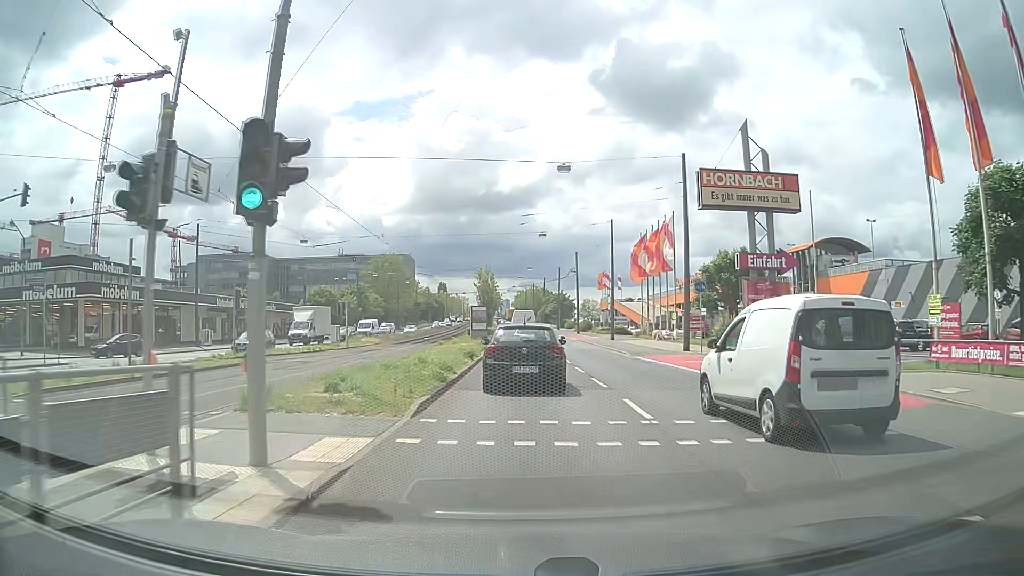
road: primary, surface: asphalt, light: Day
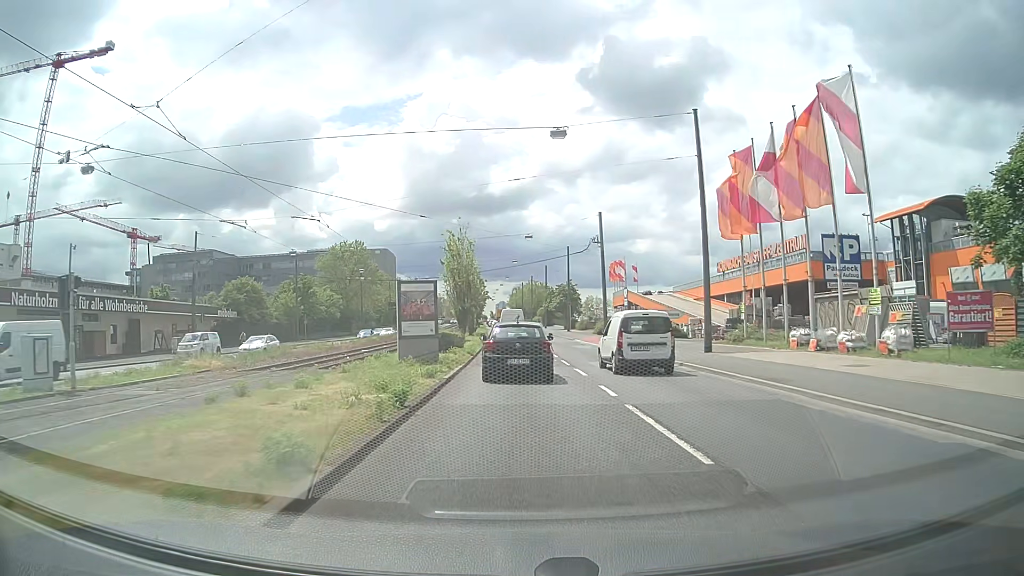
(-0.2, +31.3) m; 0°
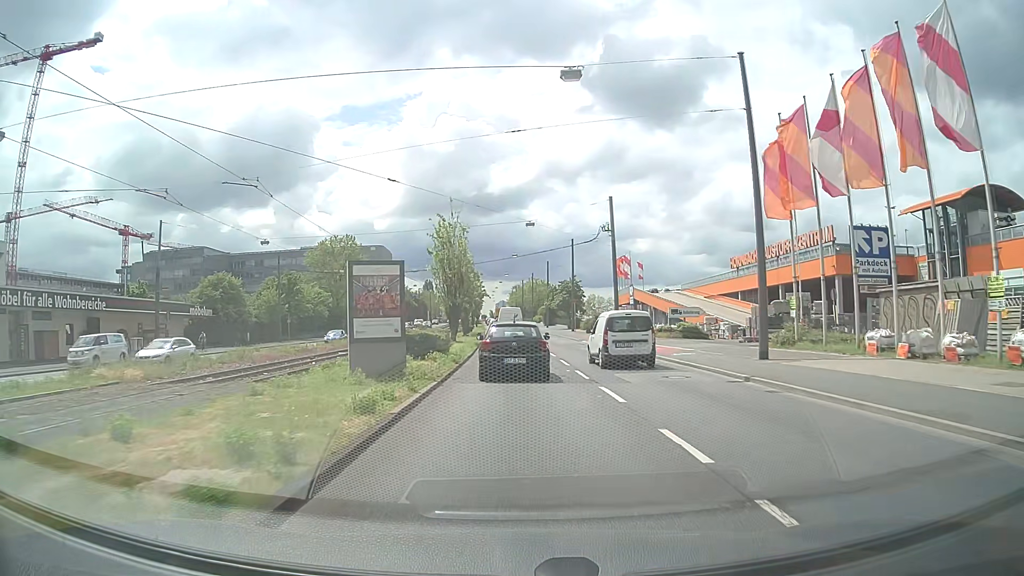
(0.0, +6.7) m; 0°
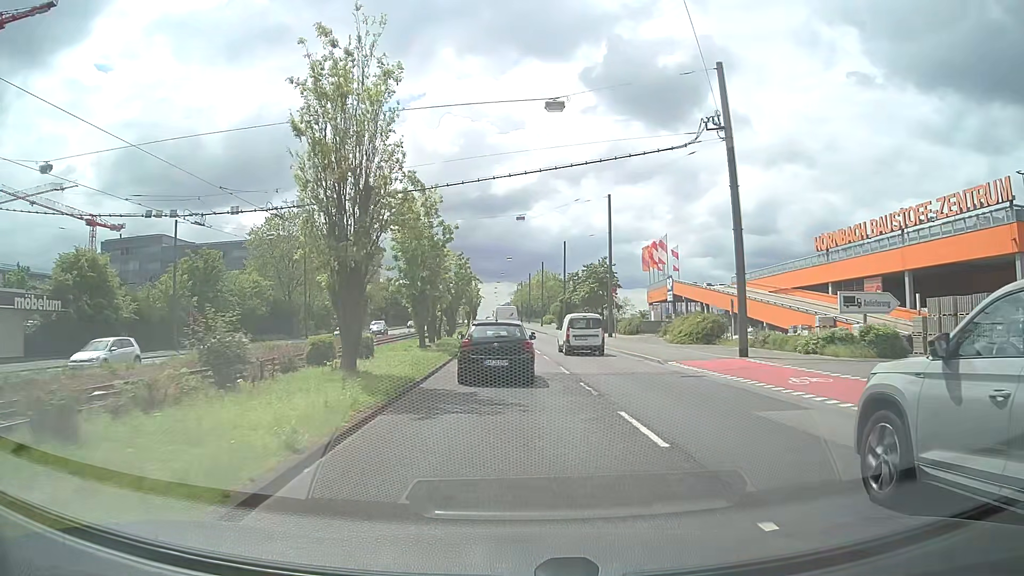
(-0.1, +27.6) m; 0°
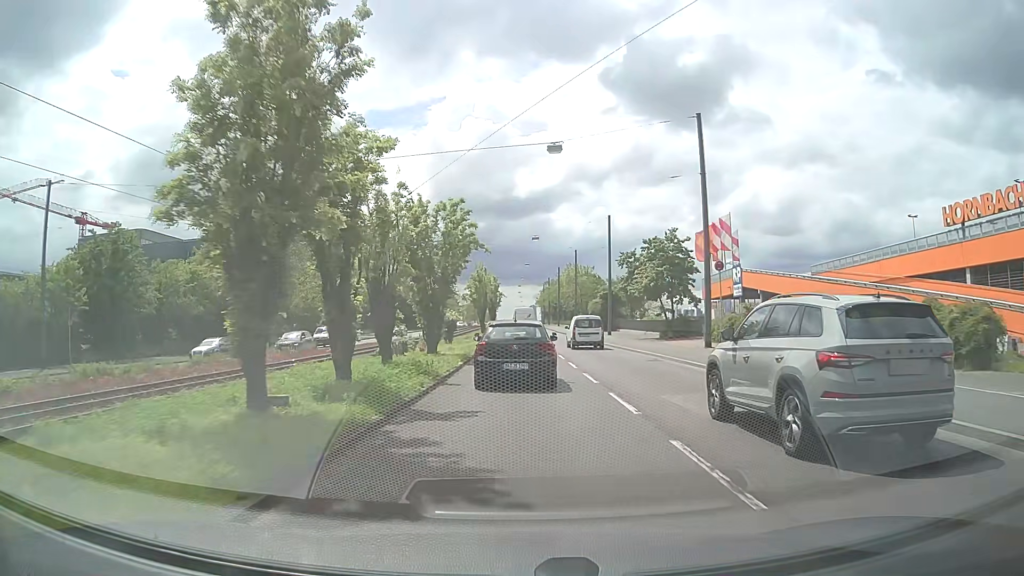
(-0.3, +20.6) m; -2°
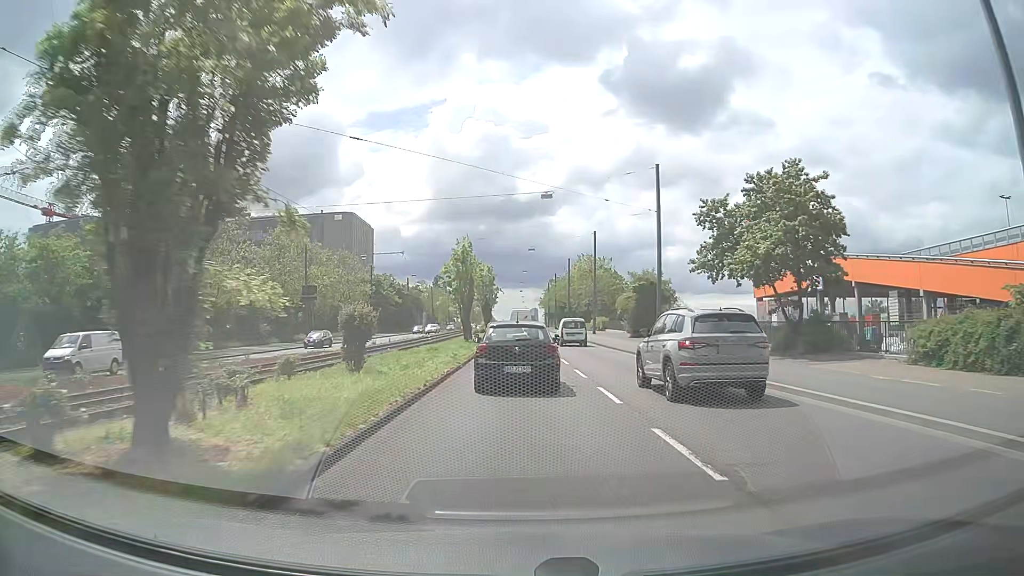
(0.0, +20.9) m; 0°
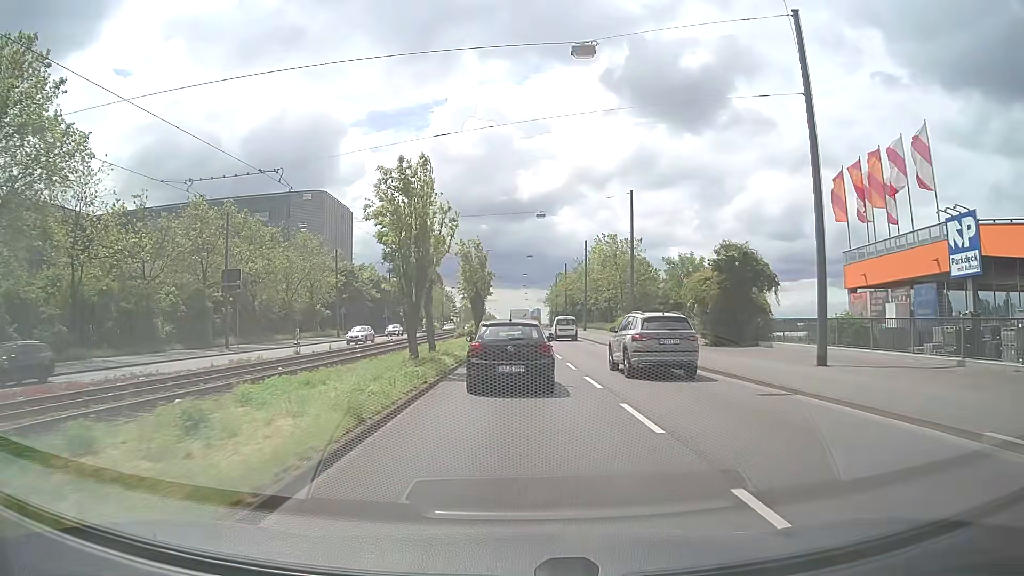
(0.0, +21.6) m; 0°
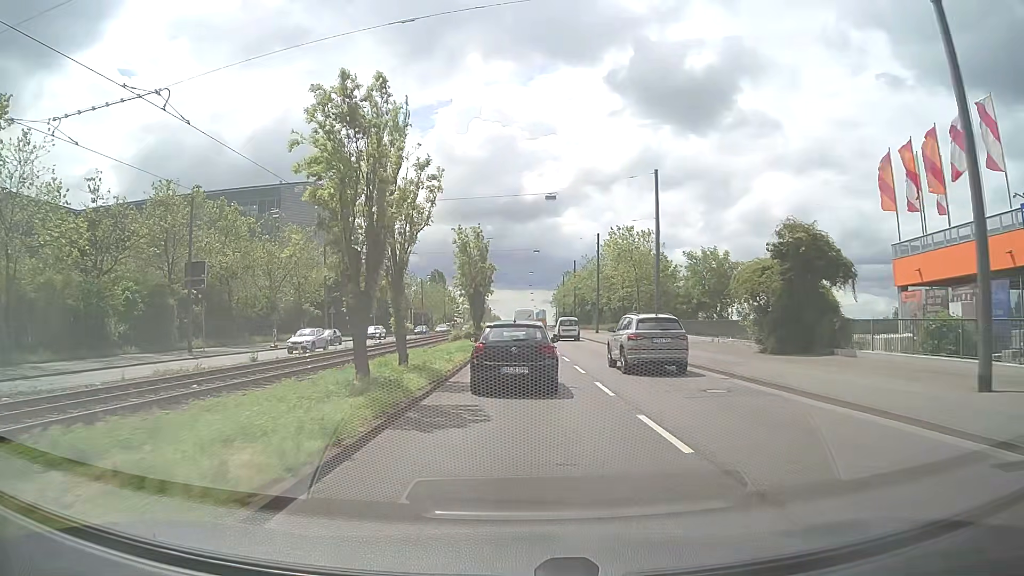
(0.0, +7.2) m; -1°
(0, +10) (0, +20) (0, +30) (0, +40) (0, +50) (0, +60) (0, +70) (+1, +80) (+1, +90) (+1, +100) m
